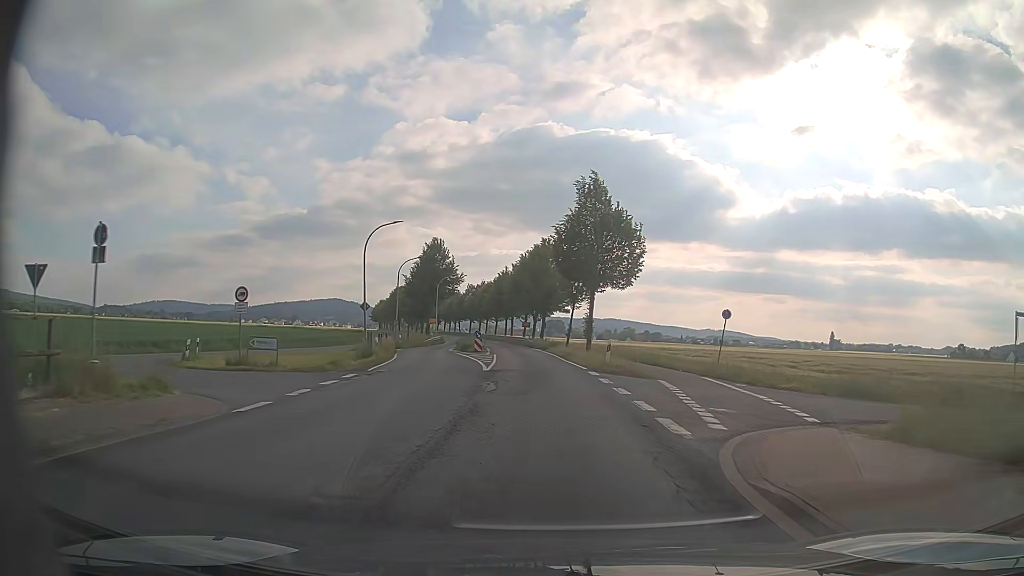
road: primary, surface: asphalt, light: Day
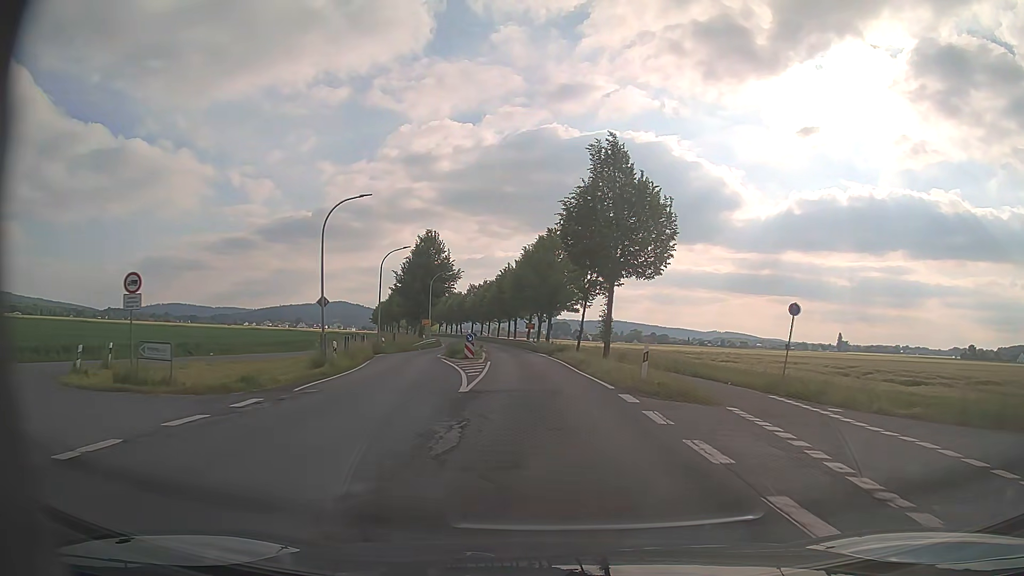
(0.0, +7.9) m; -1°
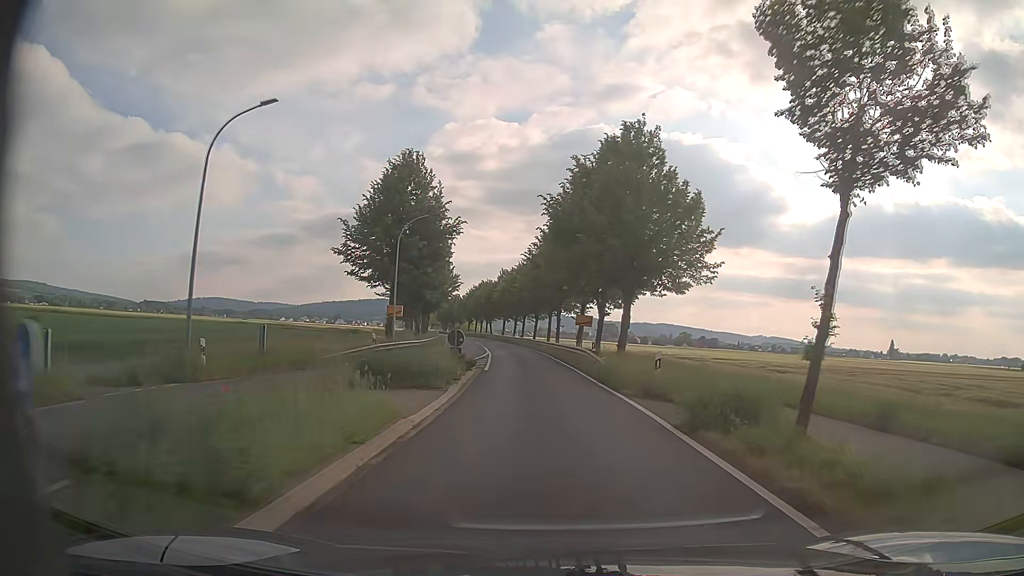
(-1.2, +31.7) m; -4°
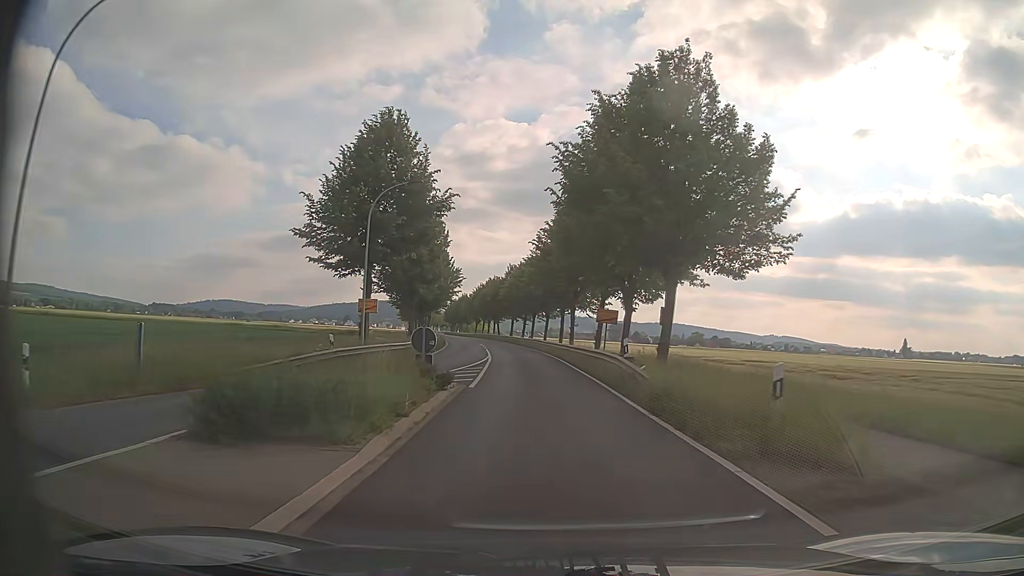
(0.0, +8.1) m; 0°
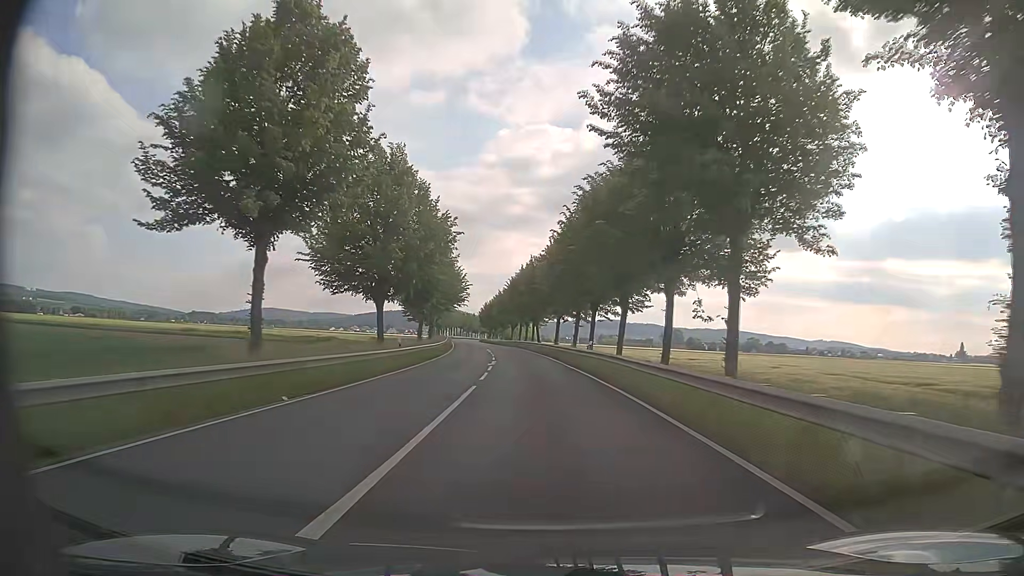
(-1.5, +35.3) m; -5°
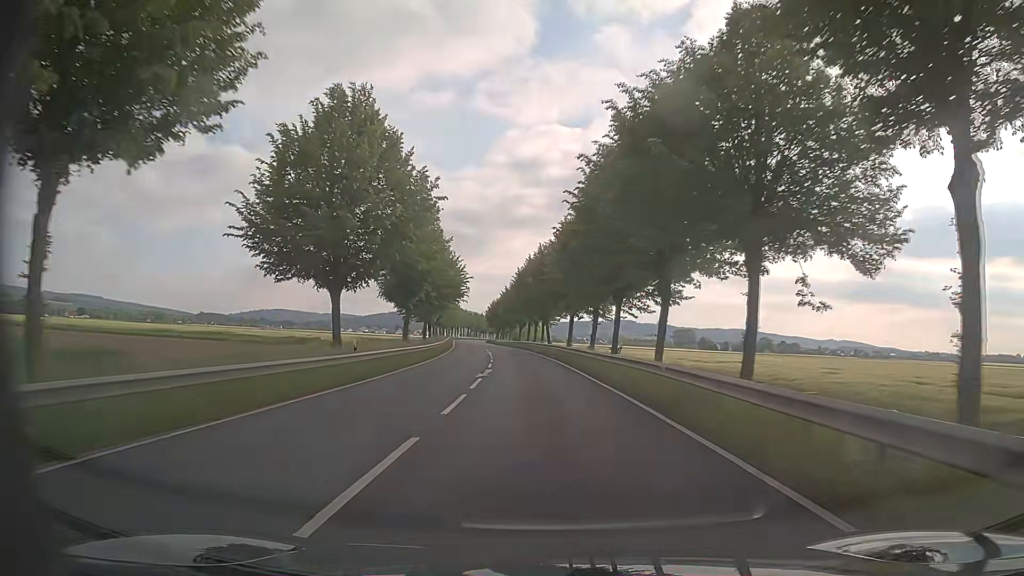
(0.0, +9.7) m; -1°
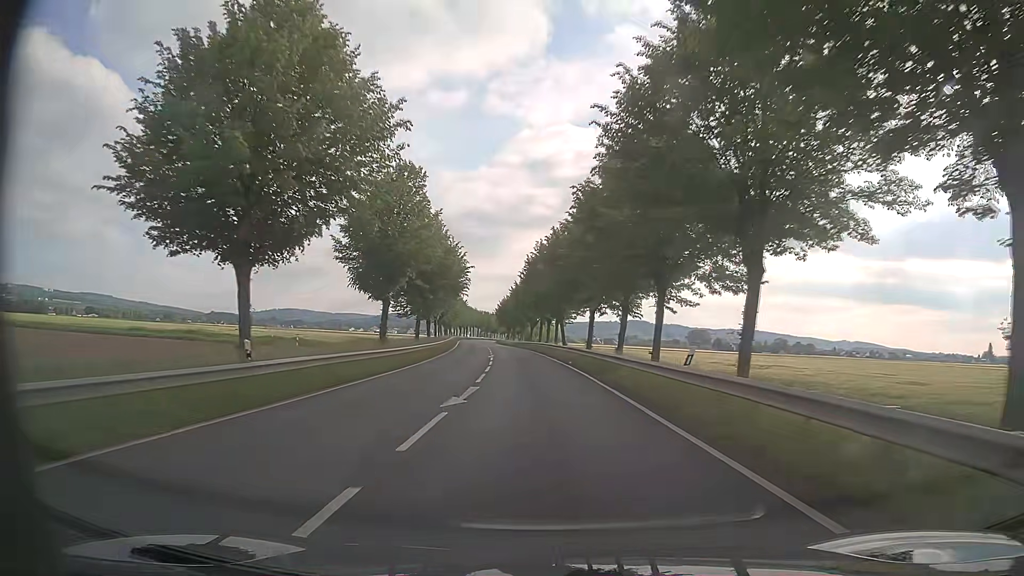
(0.0, +10.0) m; 0°
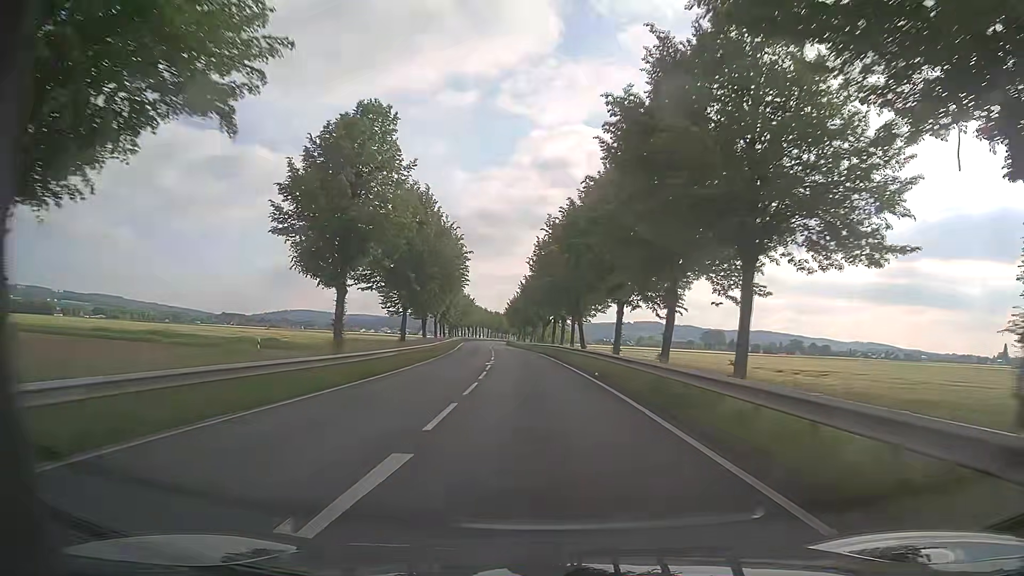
(-0.2, +10.4) m; -2°
(0, +10) (0, +20) (-1, +30) (-2, +40) (-2, +50) (-3, +60) (-4, +70) (-5, +80) (-6, +90) (-7, +100) m
